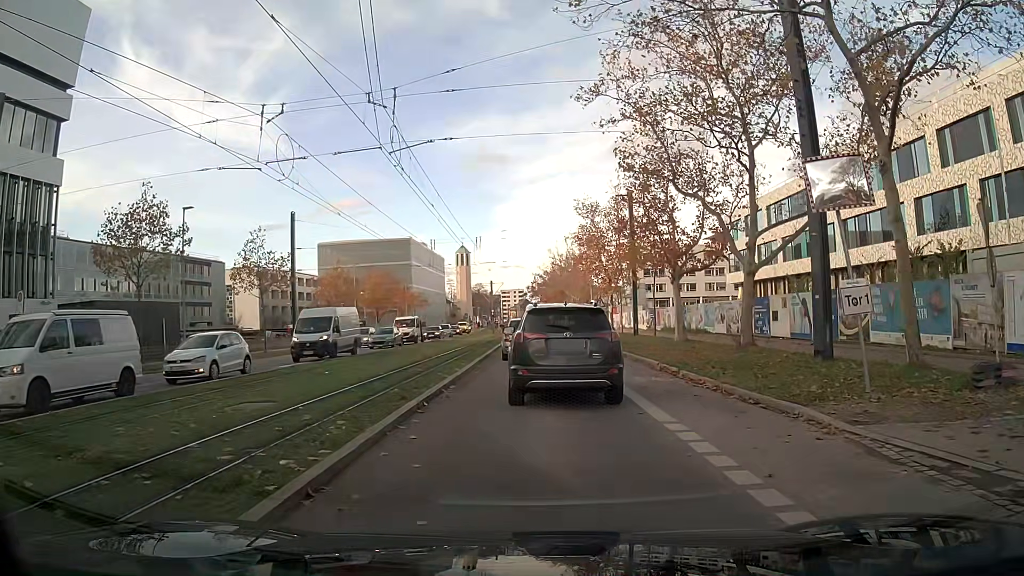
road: secondary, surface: asphalt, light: Day
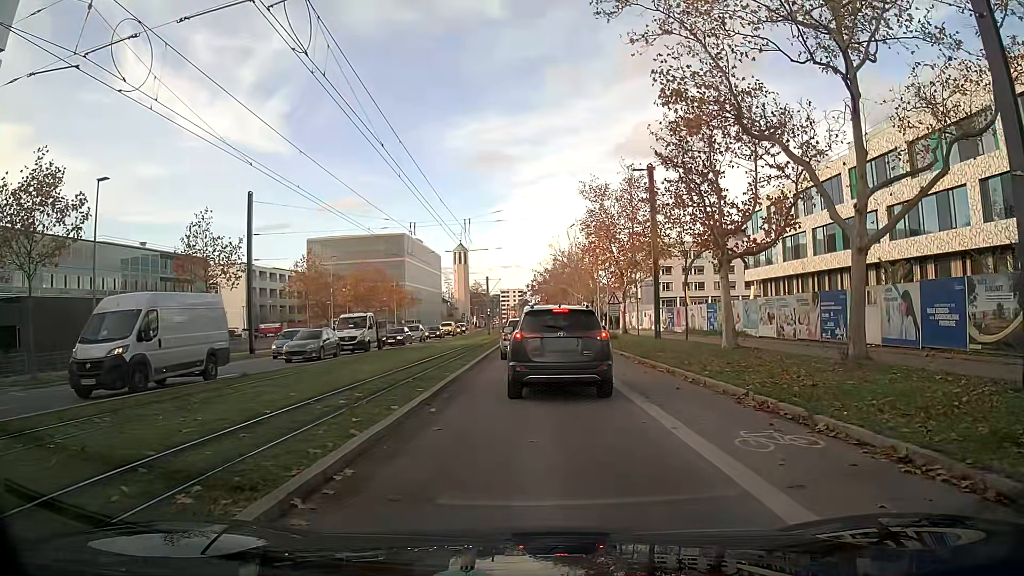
(-0.1, +8.4) m; -1°
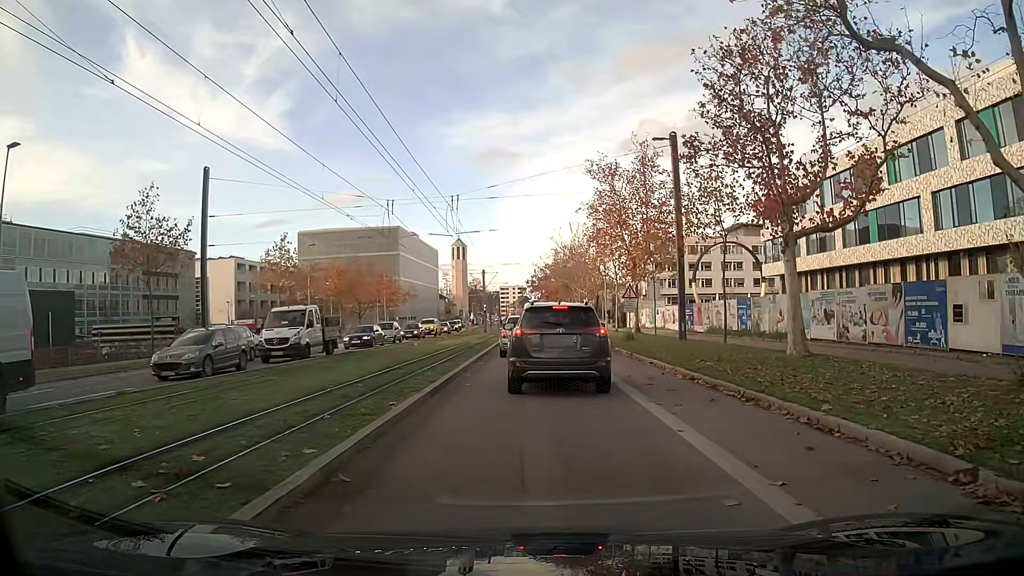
(0.0, +6.6) m; +1°
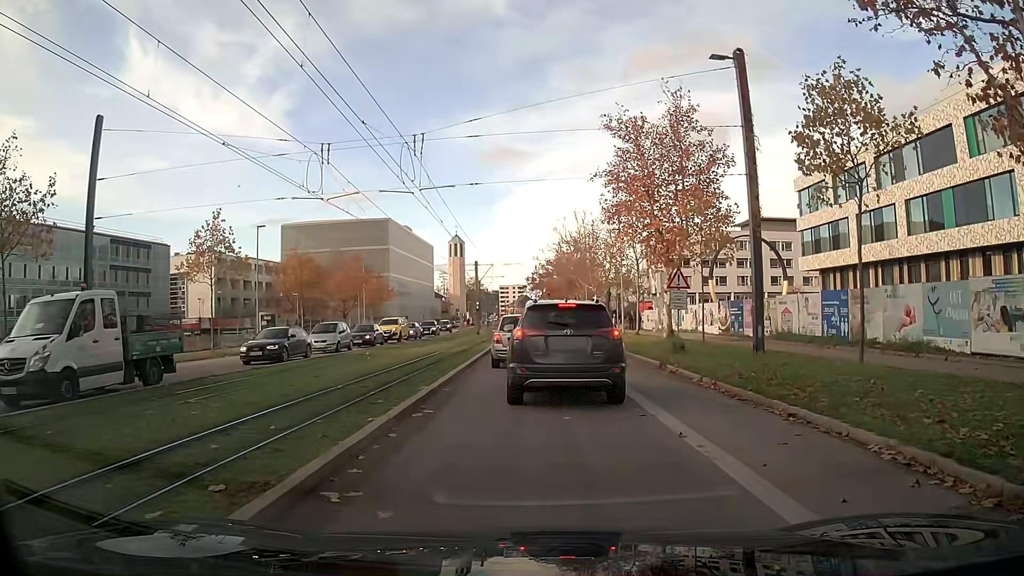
(-0.1, +11.2) m; -1°
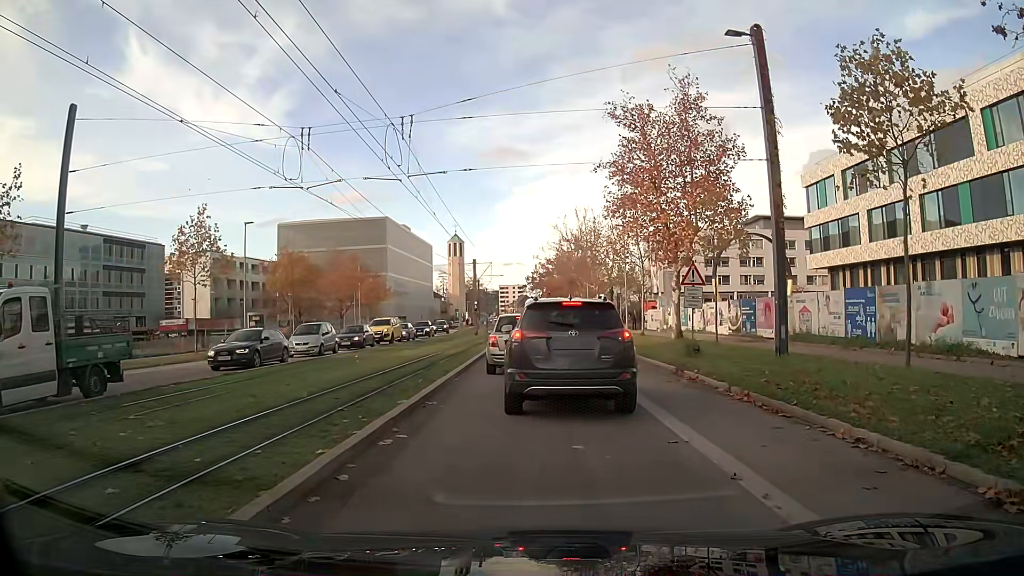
(0.0, +2.1) m; +1°
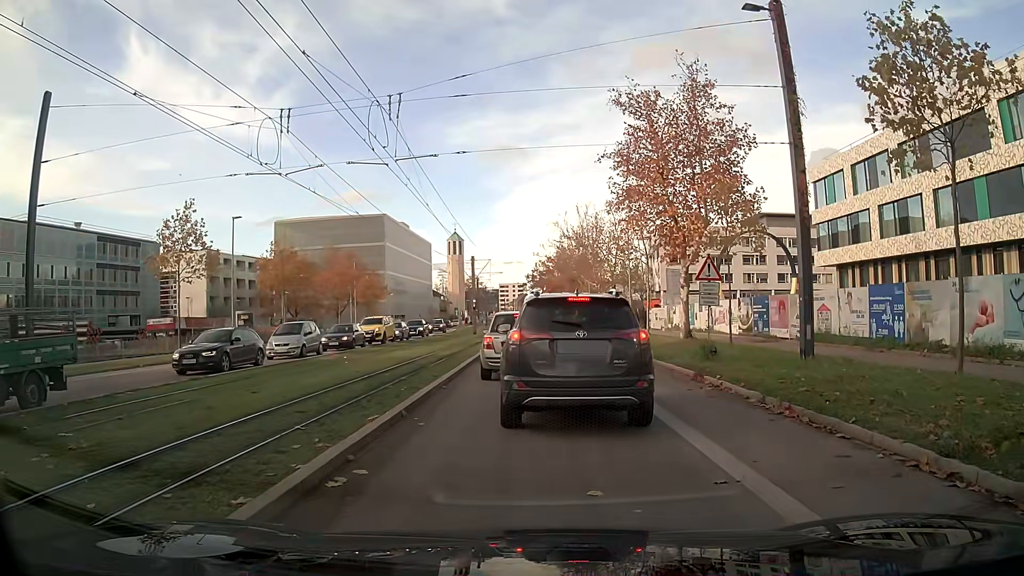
(0.0, +1.9) m; 0°
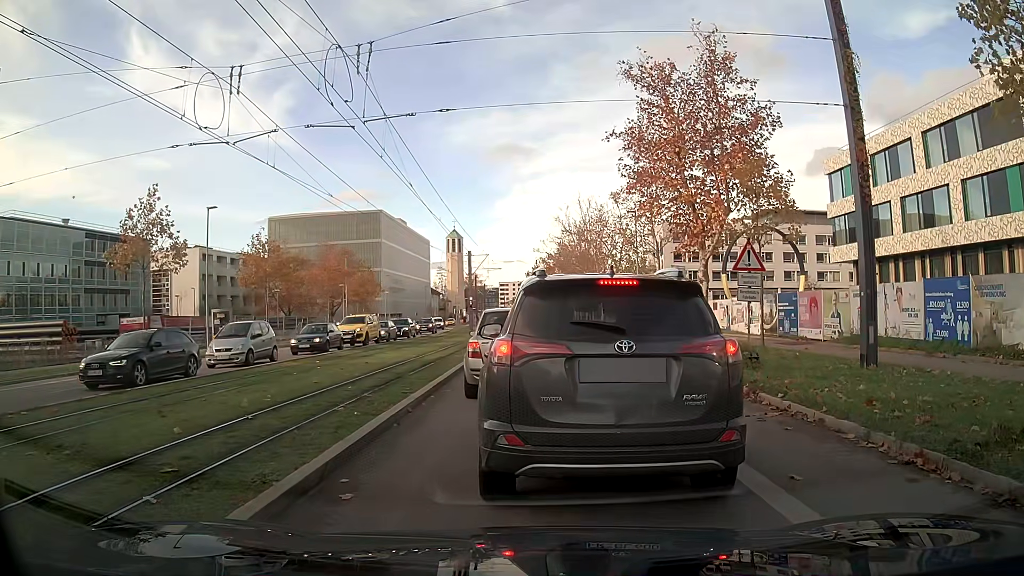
(0.0, +3.4) m; -1°
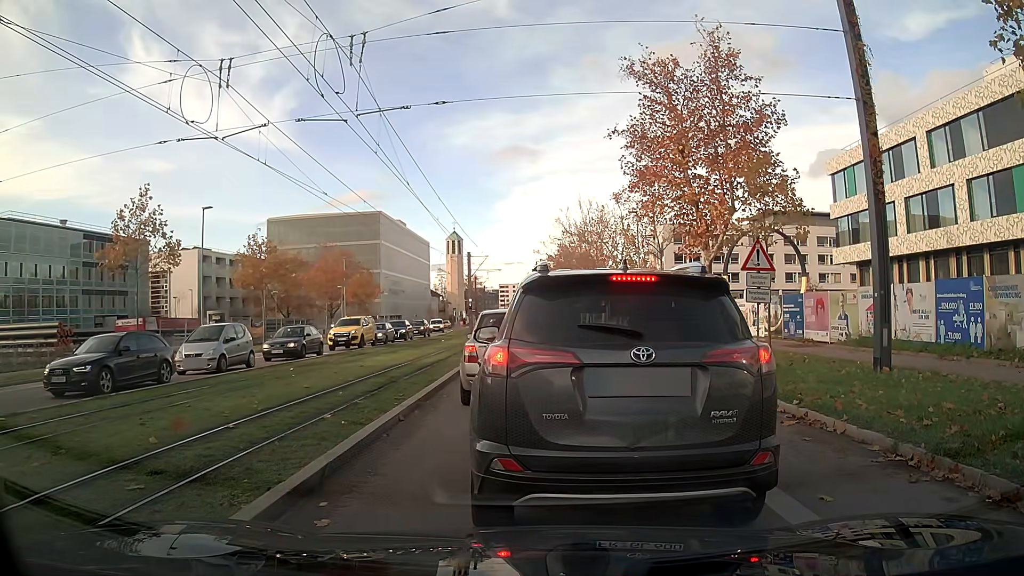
(0.0, +0.6) m; 0°
